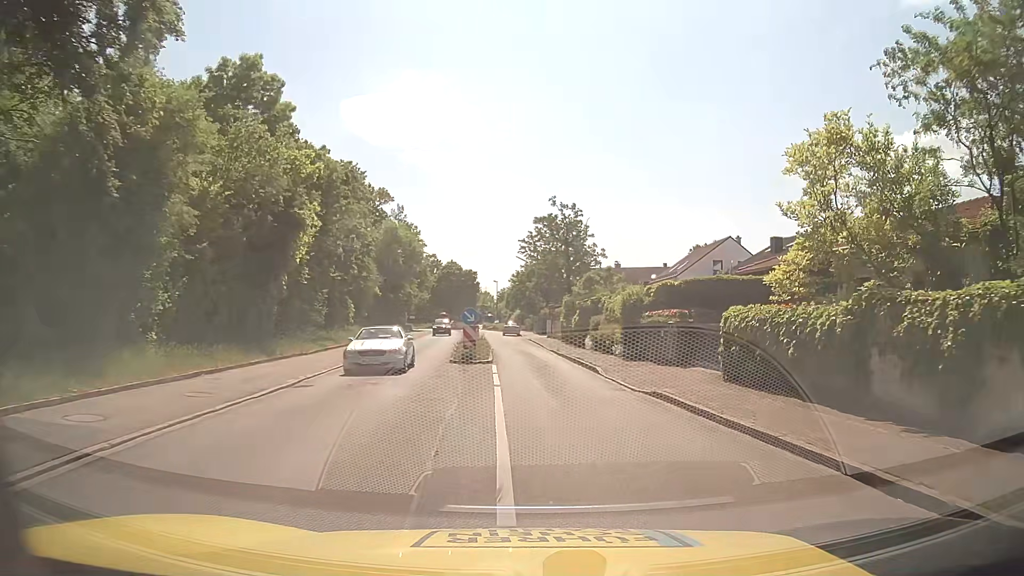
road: tertiary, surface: asphalt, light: Day
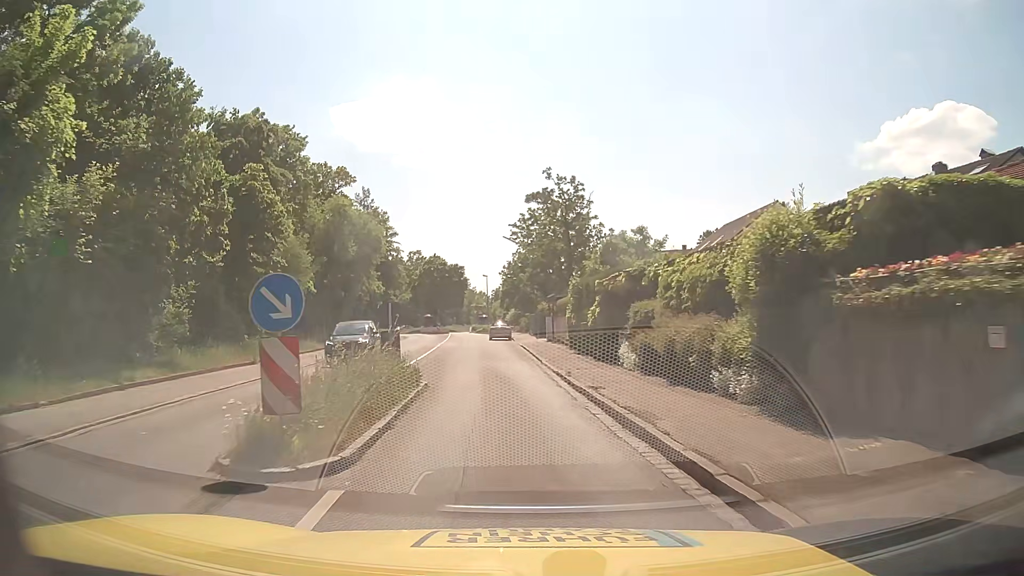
(+0.7, +16.6) m; +1°
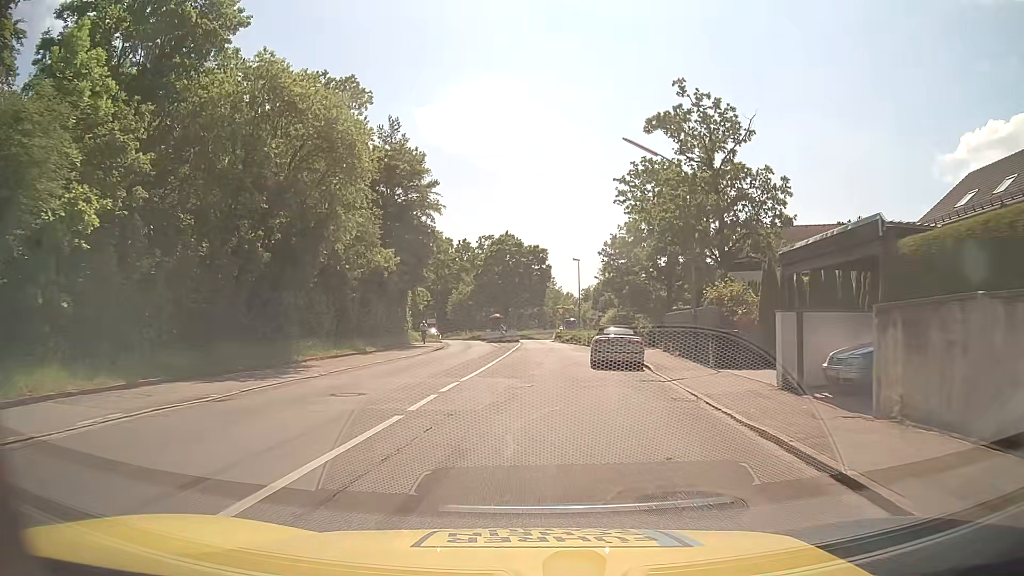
(-2.3, +30.2) m; -8°
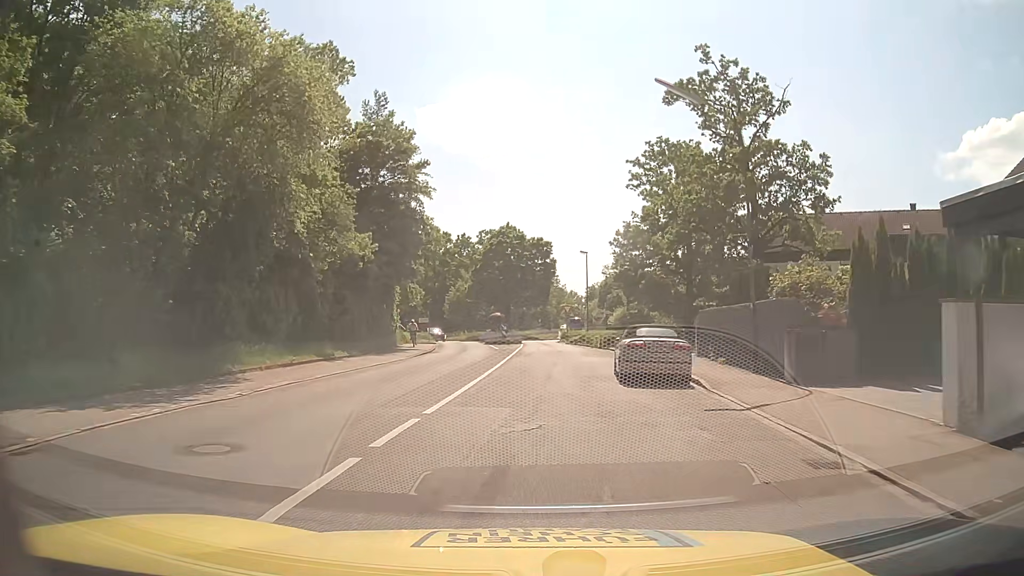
(0.0, +6.2) m; 0°
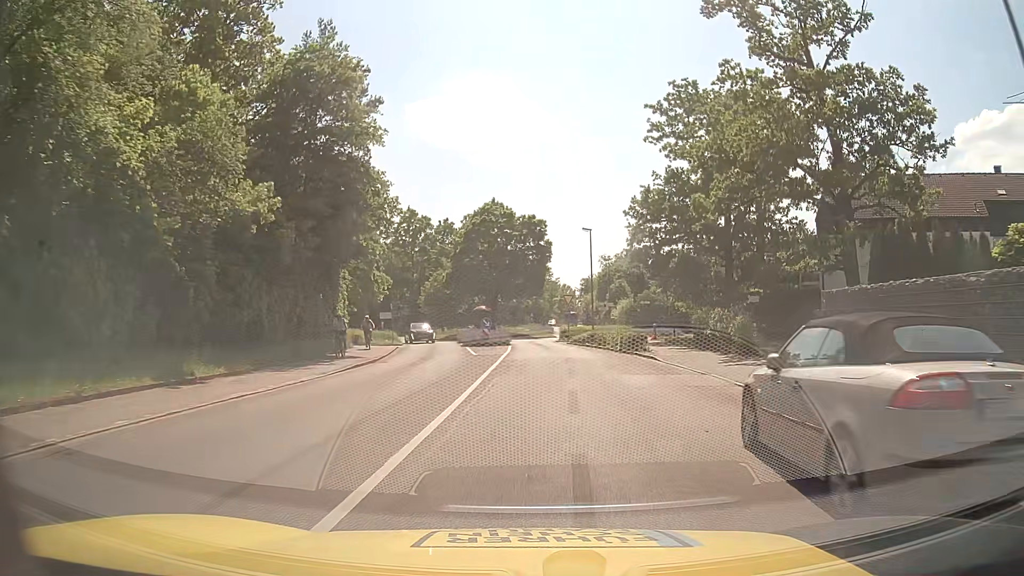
(-0.1, +12.1) m; 0°
(0, +10) (+1, +20) (+1, +30) (+1, +40) (0, +50) (+3, +59) (+5, +69) (+5, +79) (+5, +89) (+5, +99) m
